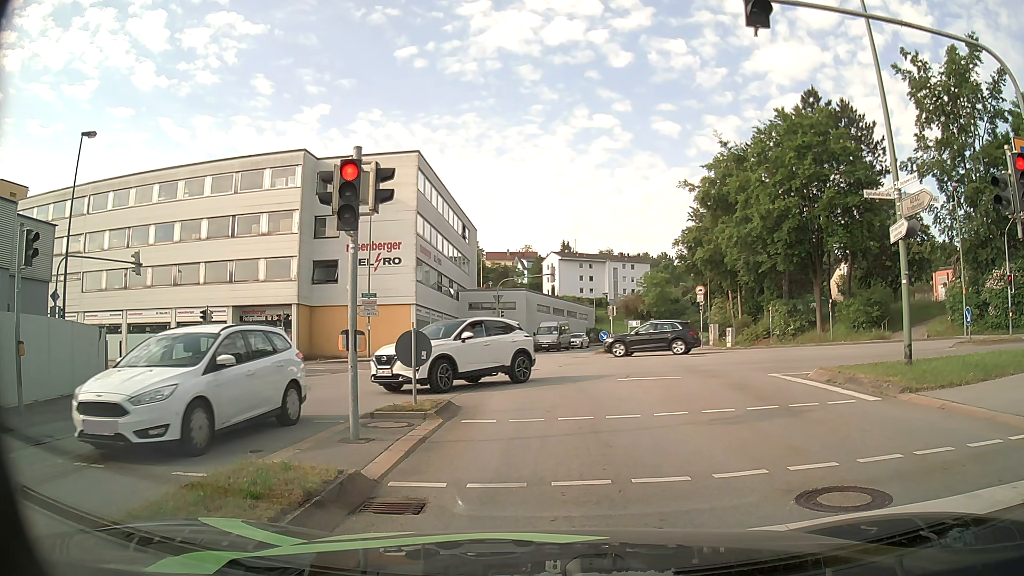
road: tertiary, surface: asphalt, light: Day
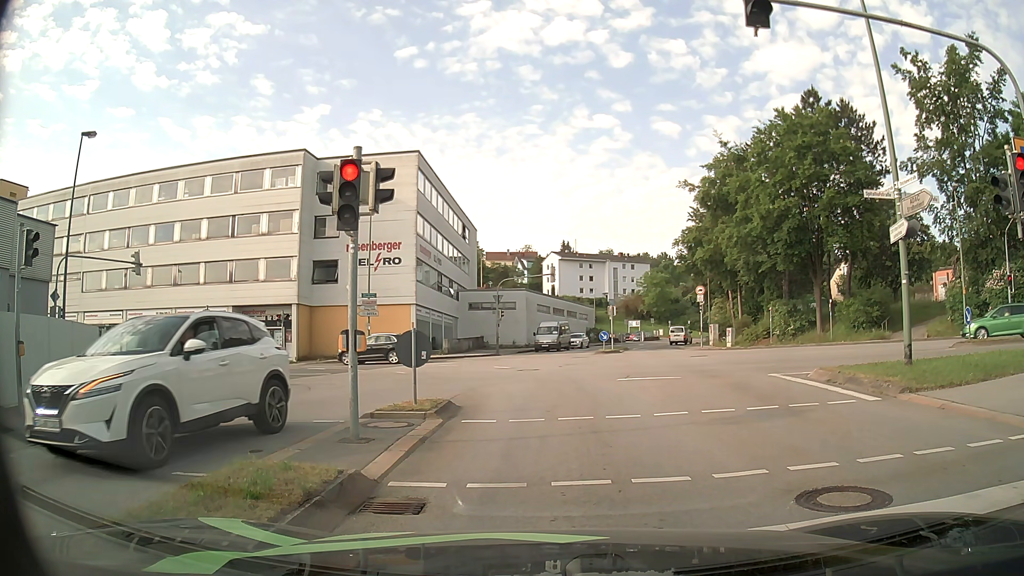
(0.0, 0.0) m; 0°
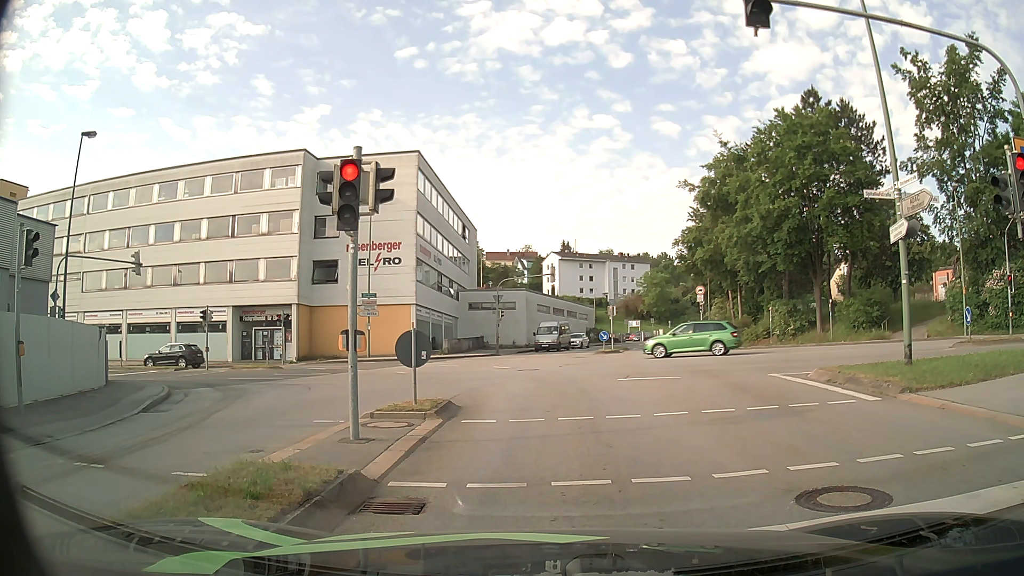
(0.0, 0.0) m; 0°
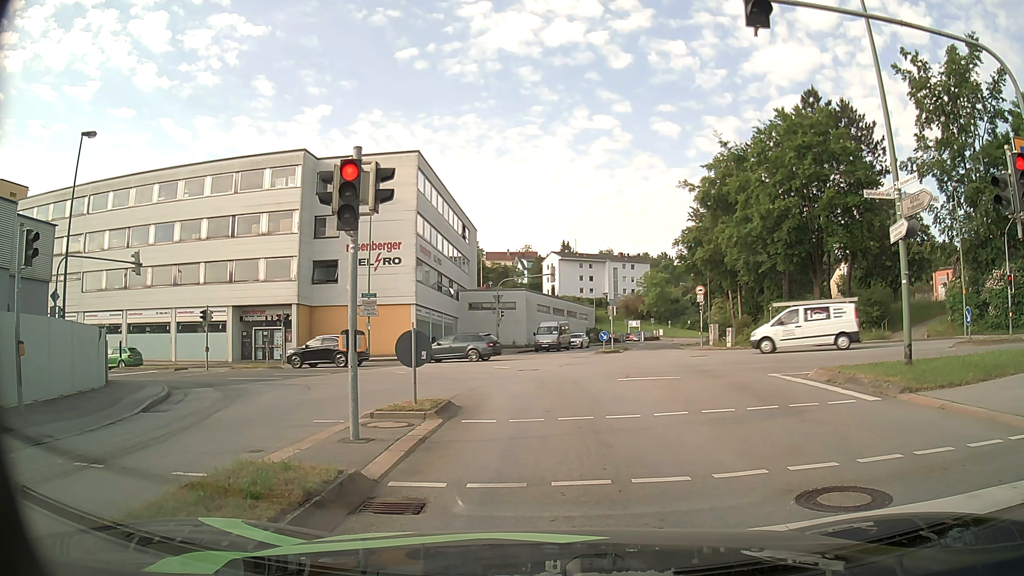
(0.0, 0.0) m; 0°
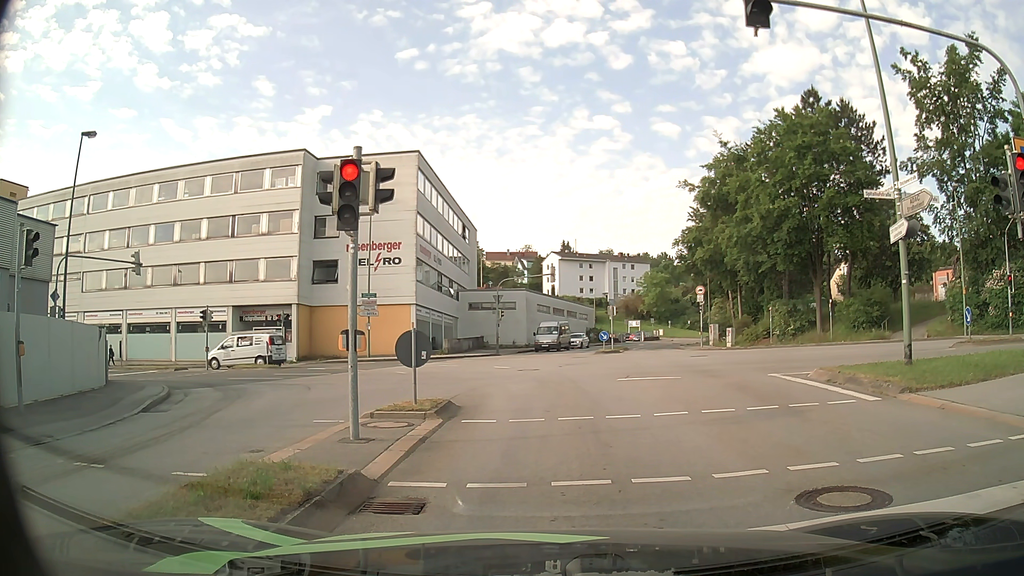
(0.0, 0.0) m; 0°
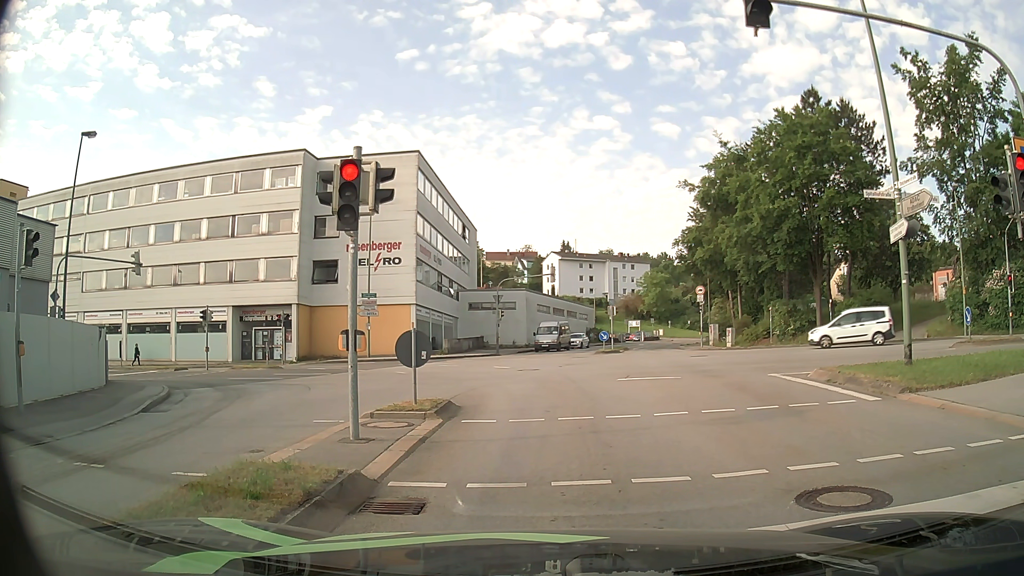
(0.0, 0.0) m; 0°
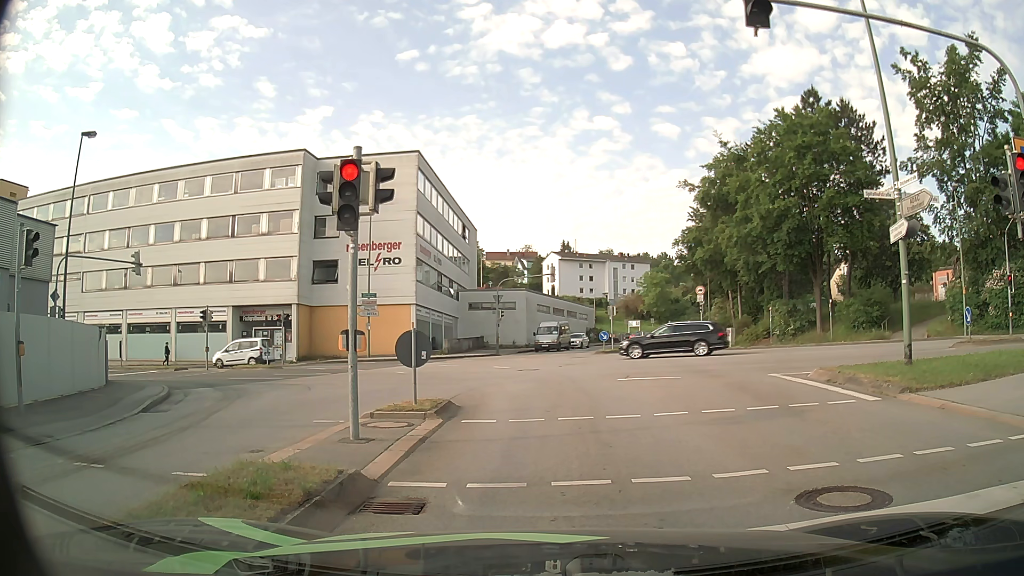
(0.0, 0.0) m; 0°
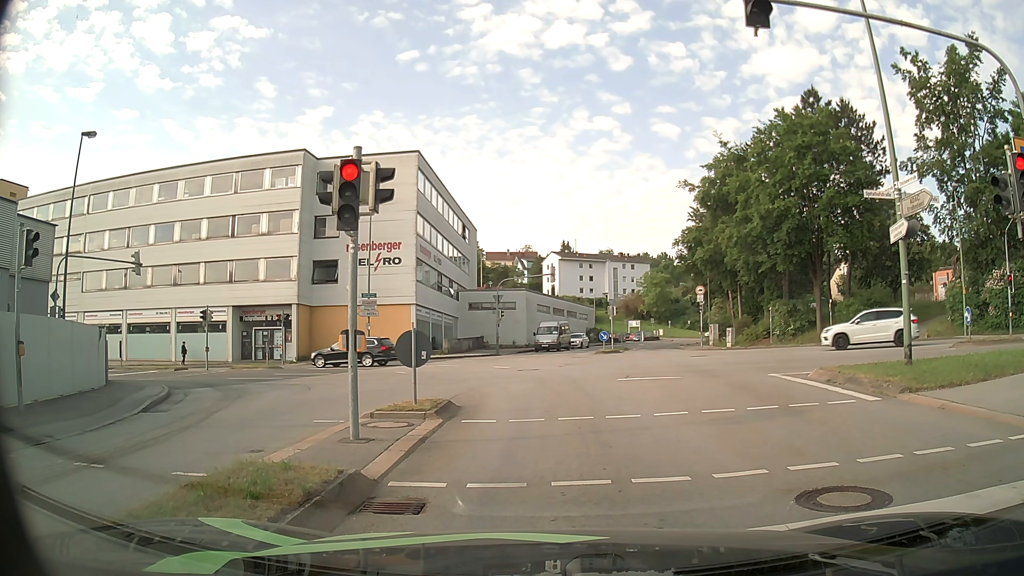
(0.0, 0.0) m; 0°
